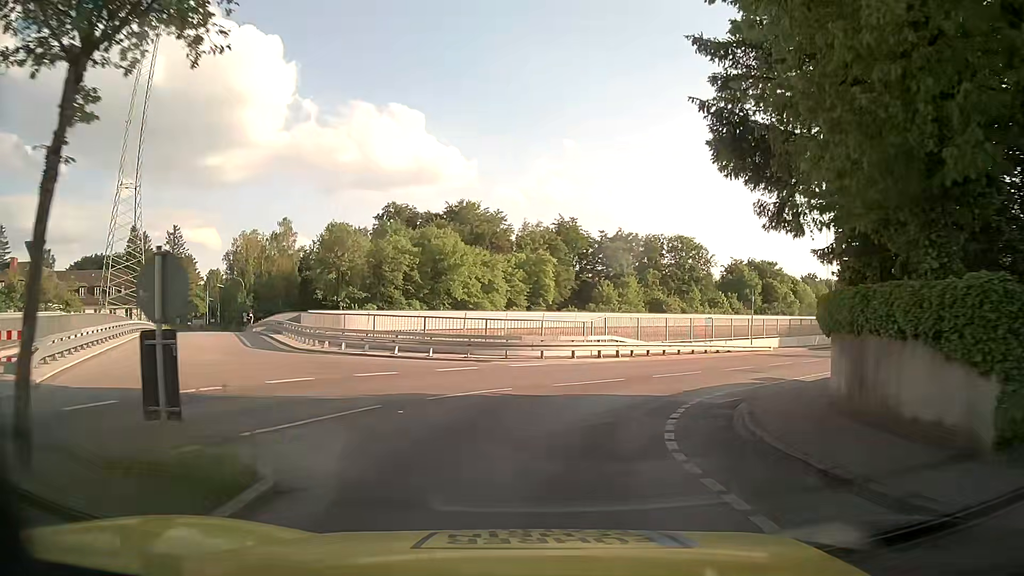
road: residential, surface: asphalt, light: Day
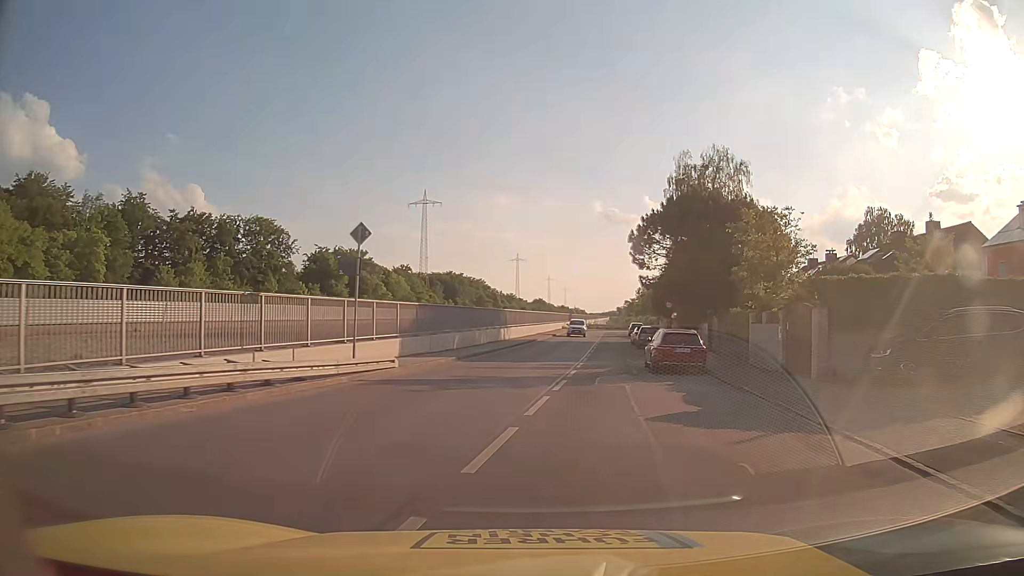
(+5.5, +21.6) m; +35°
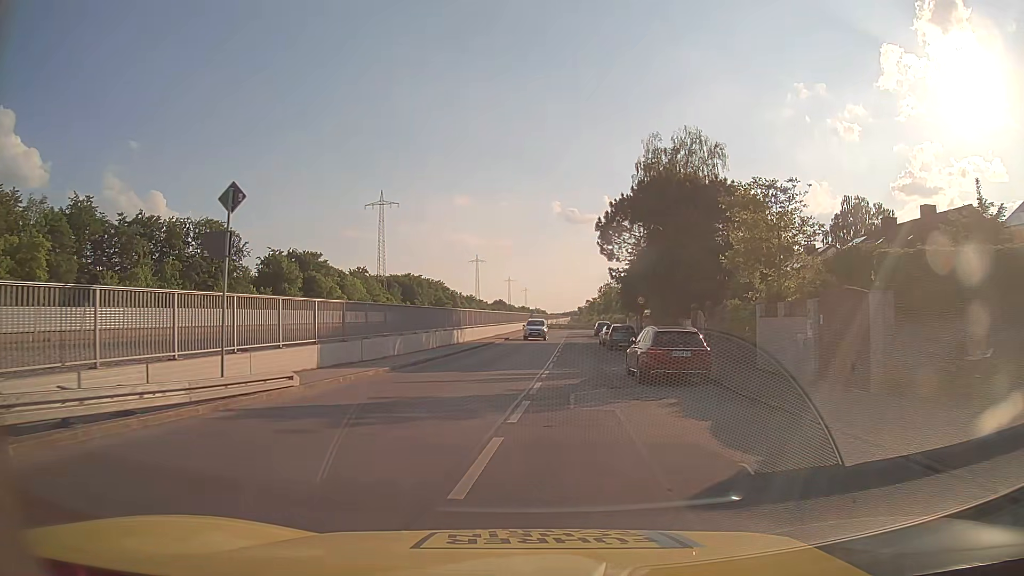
(+0.2, +5.3) m; +3°
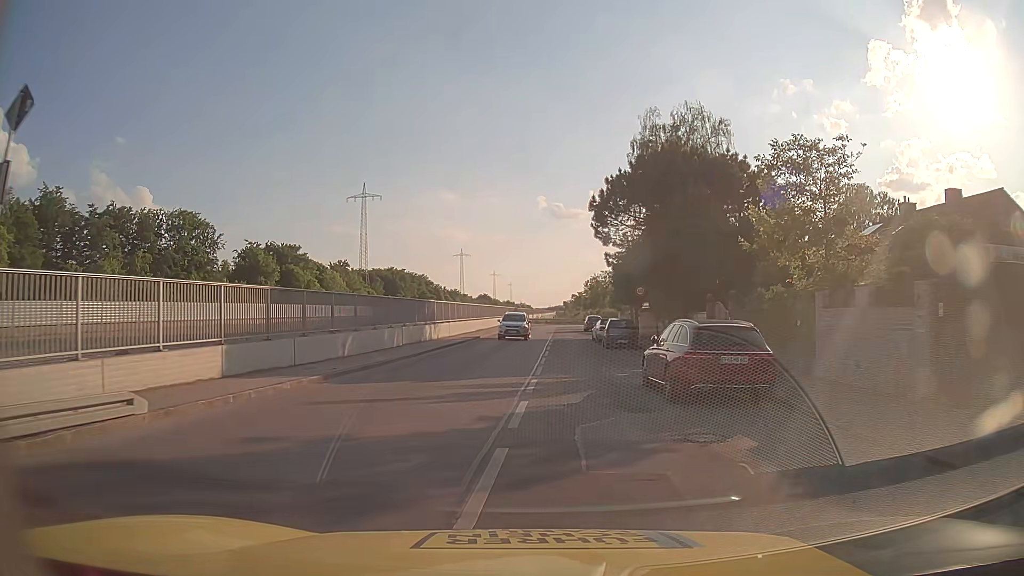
(+0.1, +5.6) m; +1°
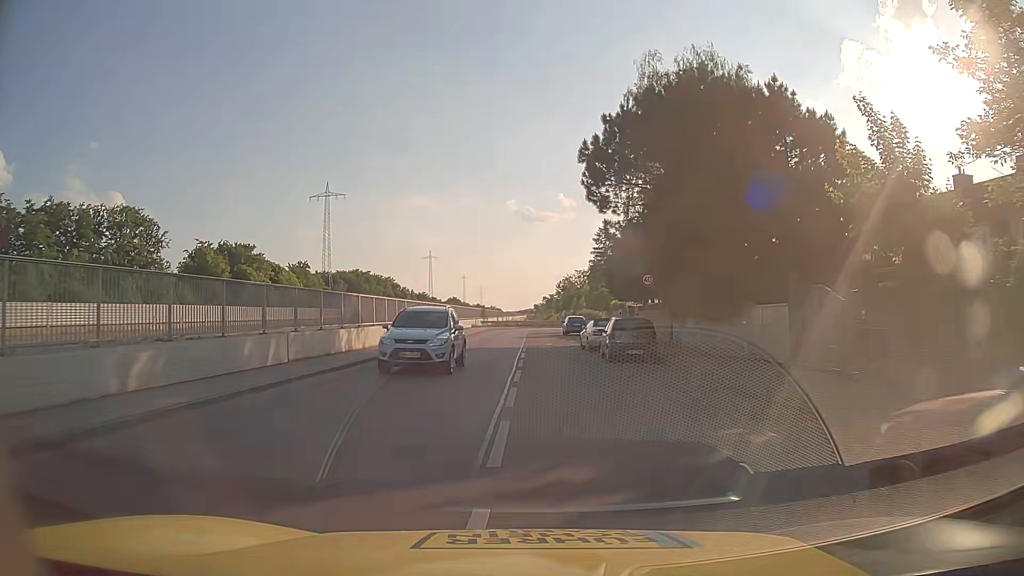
(+0.3, +11.6) m; +3°
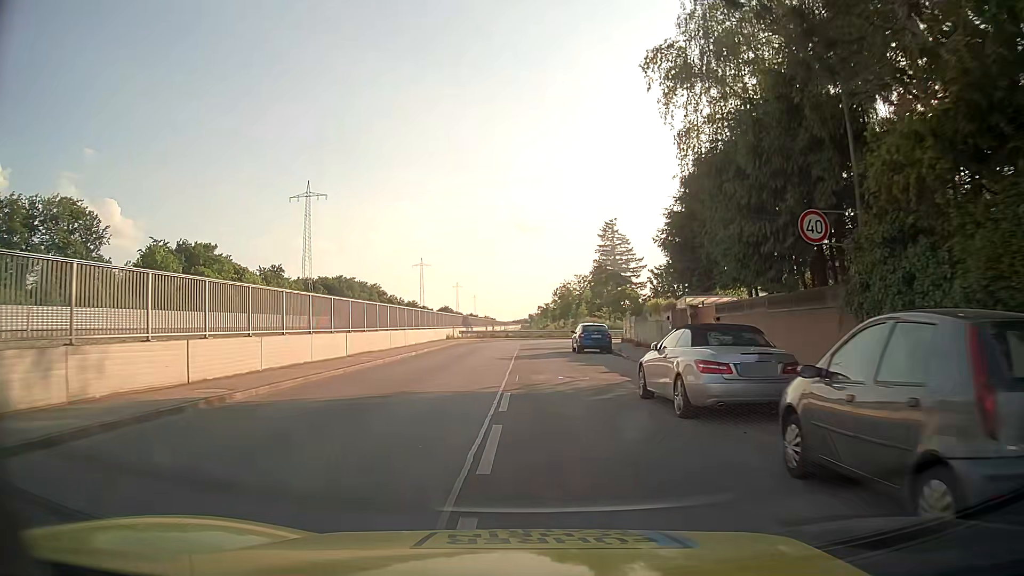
(+0.1, +18.3) m; 0°
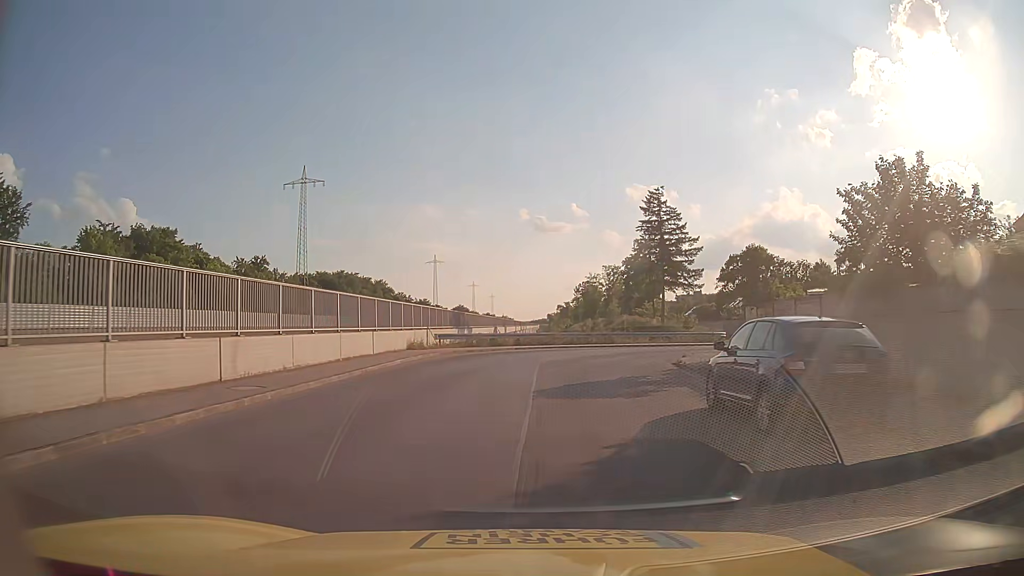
(-0.2, +24.9) m; -1°
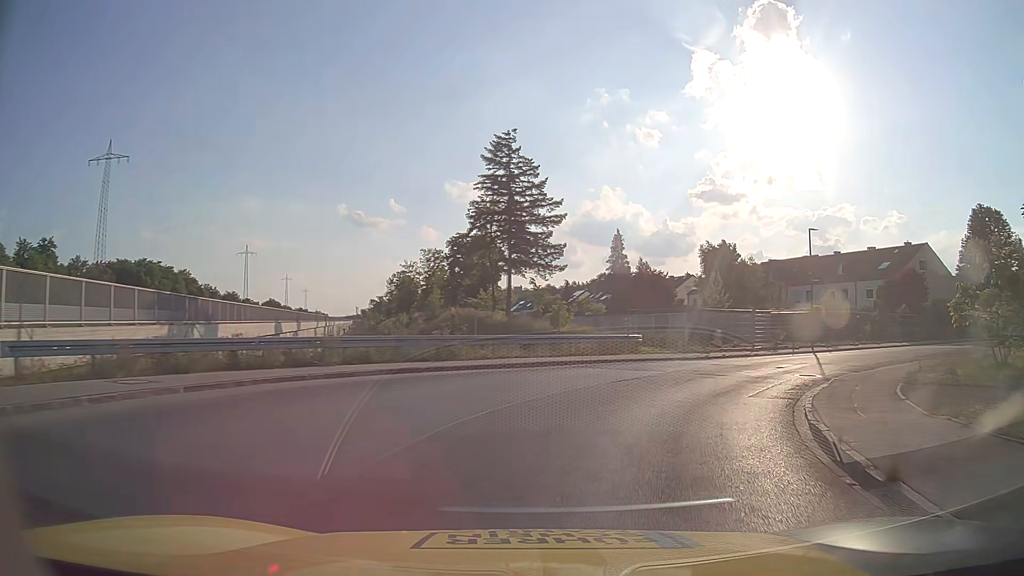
(+1.4, +23.5) m; +15°
(+2, +10) (+6, +19) (+13, +26) (+21, +32) (+29, +38) (+37, +43) (+46, +48) (+55, +54) (+64, +58) (+72, +63) m
